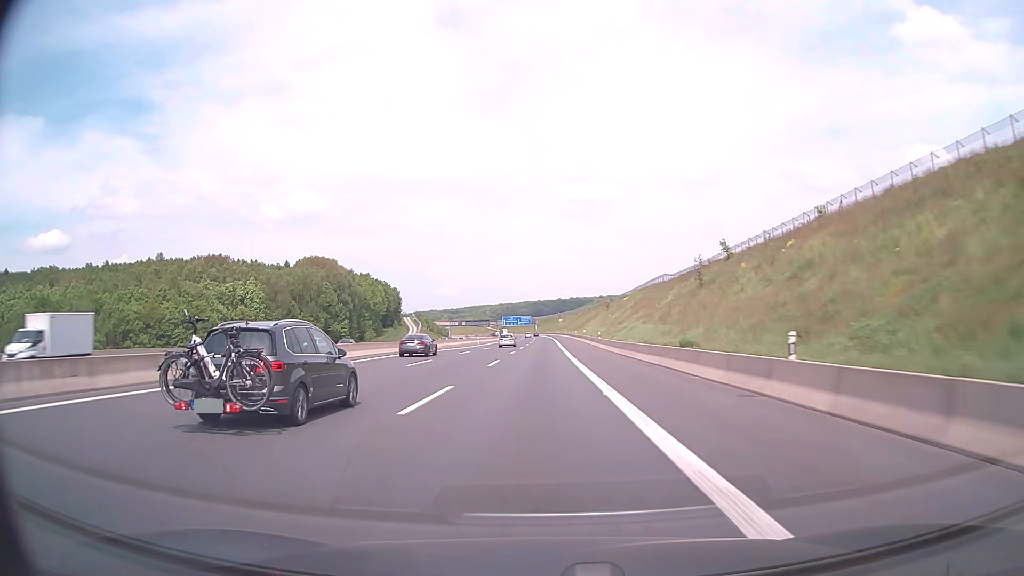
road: motorway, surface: asphalt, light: Day
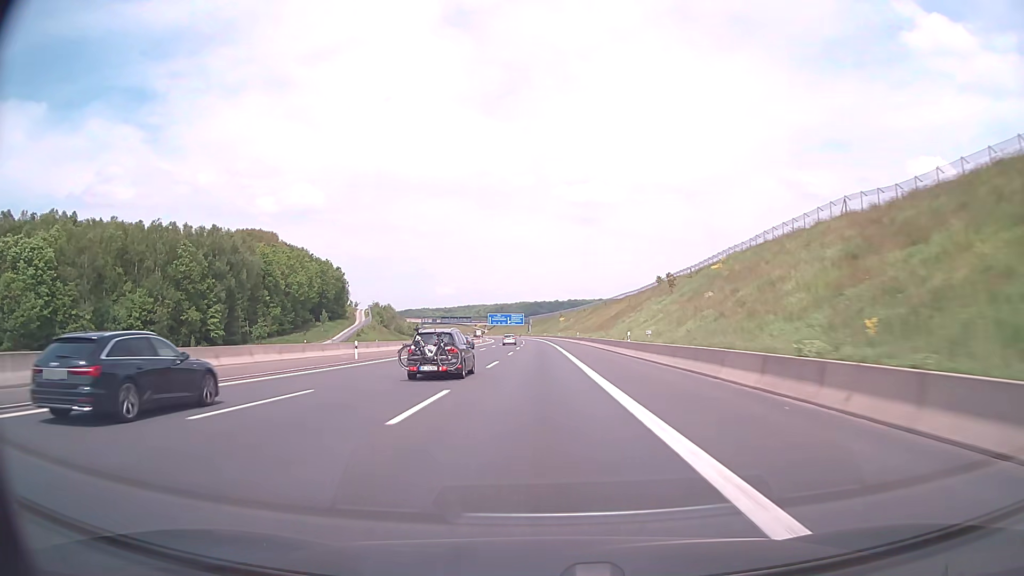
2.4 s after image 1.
(+0.1, +72.7) m; 0°
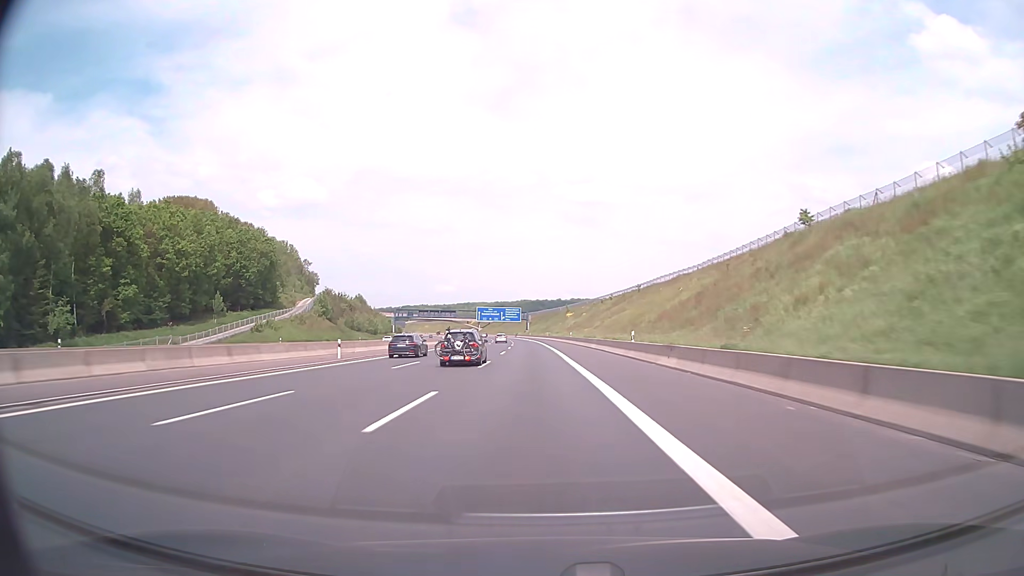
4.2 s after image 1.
(0.0, +54.5) m; 0°
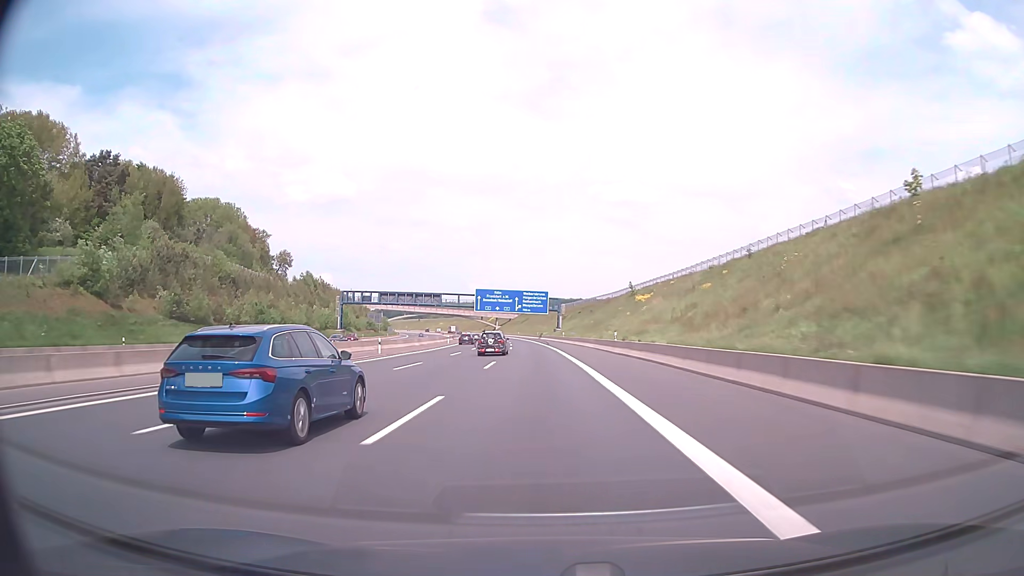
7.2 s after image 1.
(-1.7, +90.4) m; -3°
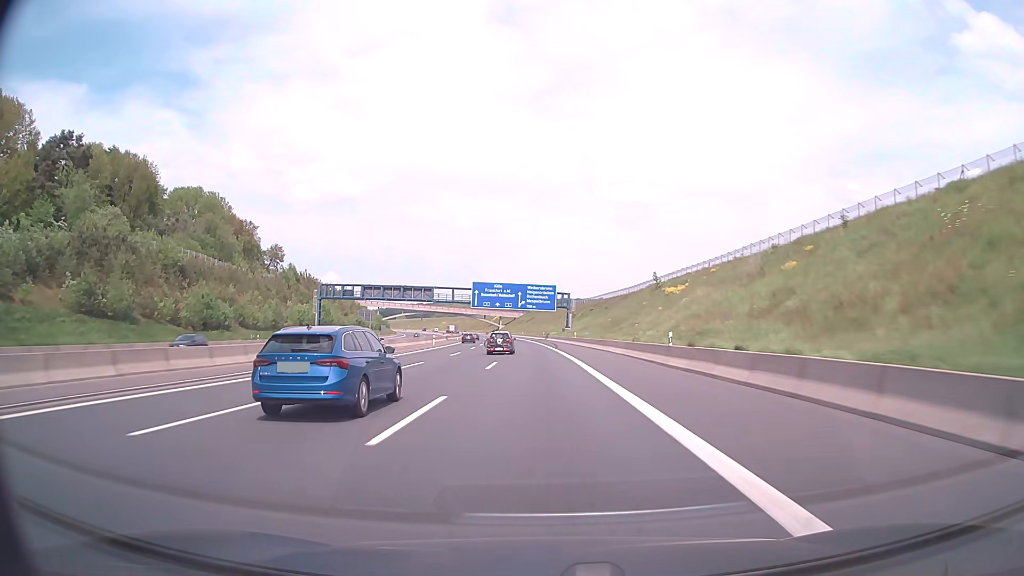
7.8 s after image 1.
(-0.1, +18.0) m; 0°
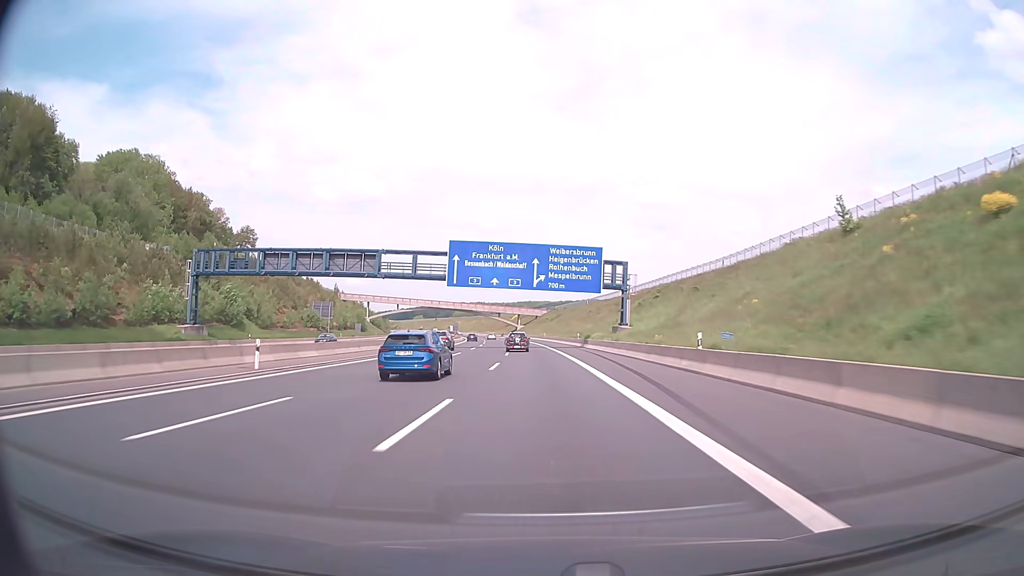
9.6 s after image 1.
(-0.9, +54.0) m; -2°
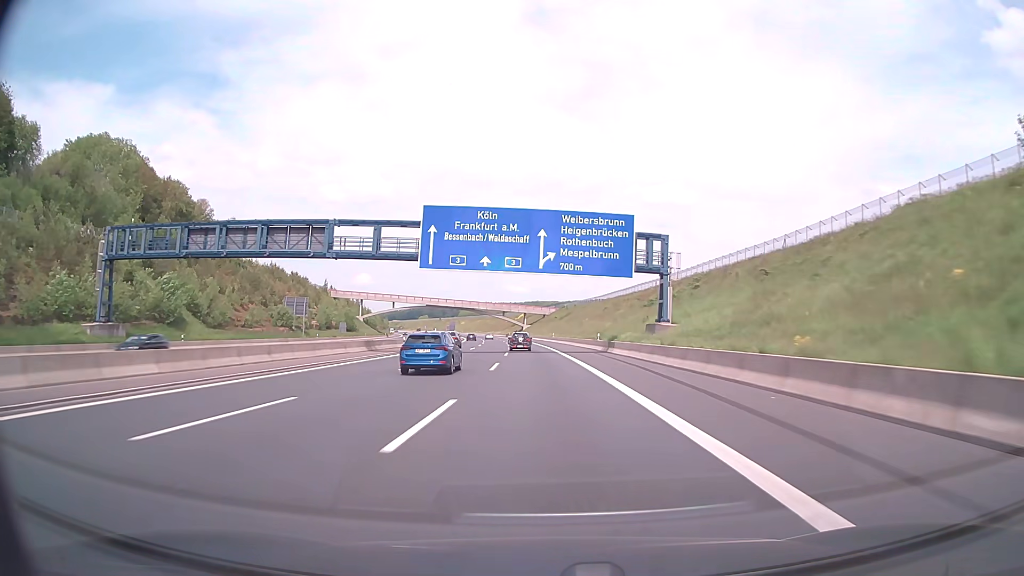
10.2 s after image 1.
(-0.2, +18.0) m; -1°
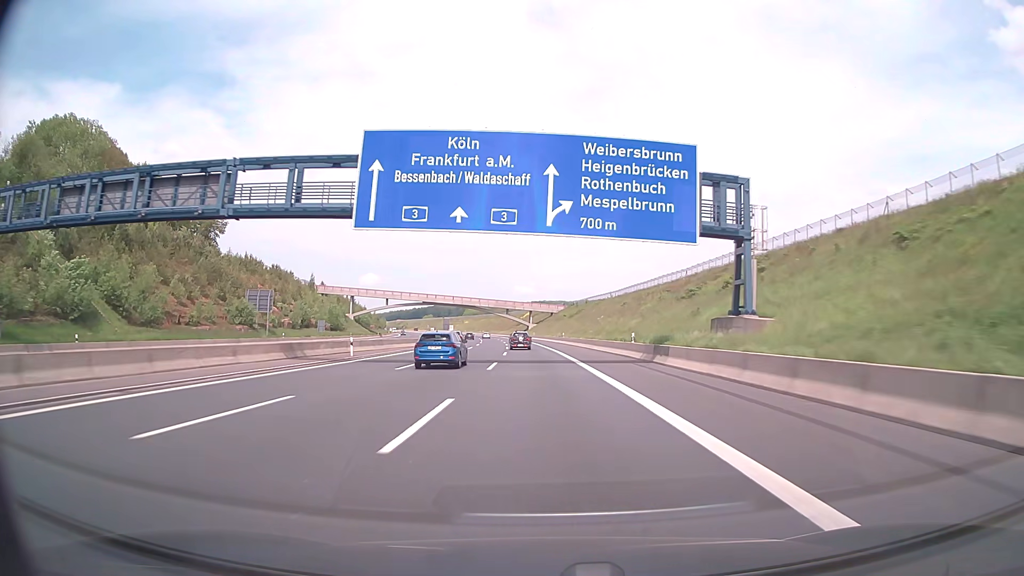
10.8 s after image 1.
(-0.1, +18.0) m; -1°
(0, +10) (0, +20) (0, +30) (0, +40) (-1, +50) (-1, +60) (-2, +70) (-2, +80) (-3, +90) (-4, +100) m
